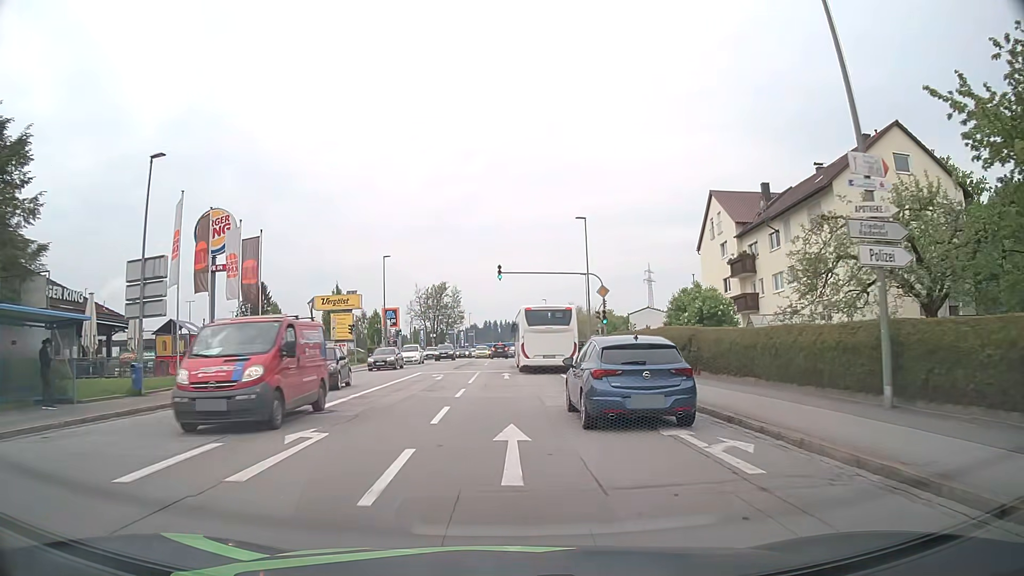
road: tertiary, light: Day
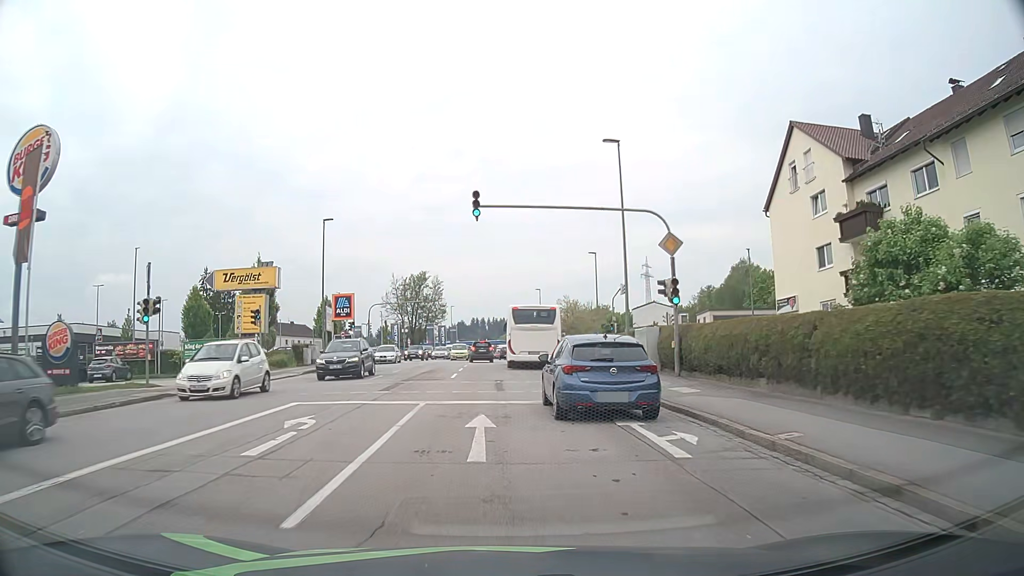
(+0.2, +18.9) m; +2°
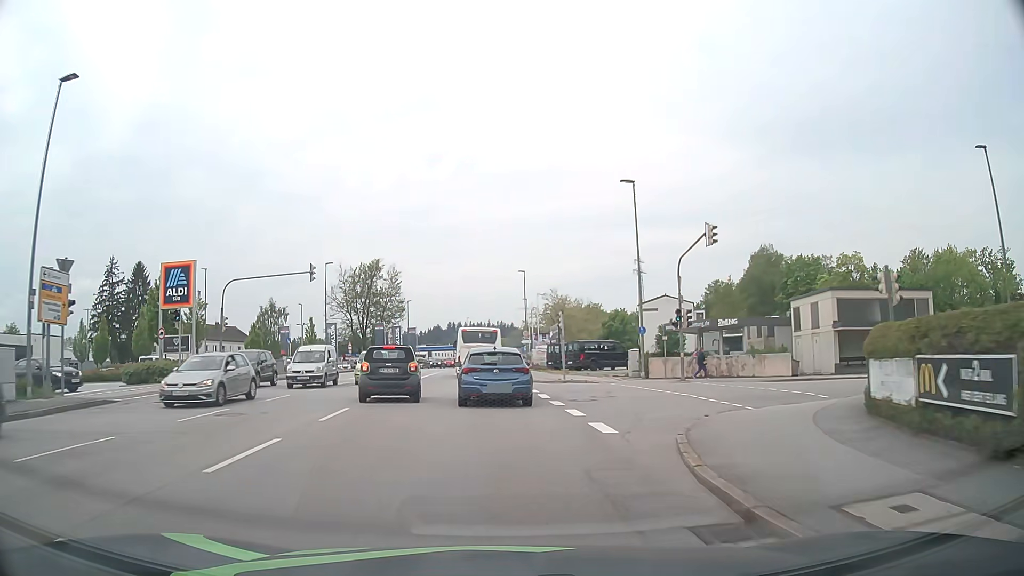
(+0.5, +30.2) m; +2°
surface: asphalt
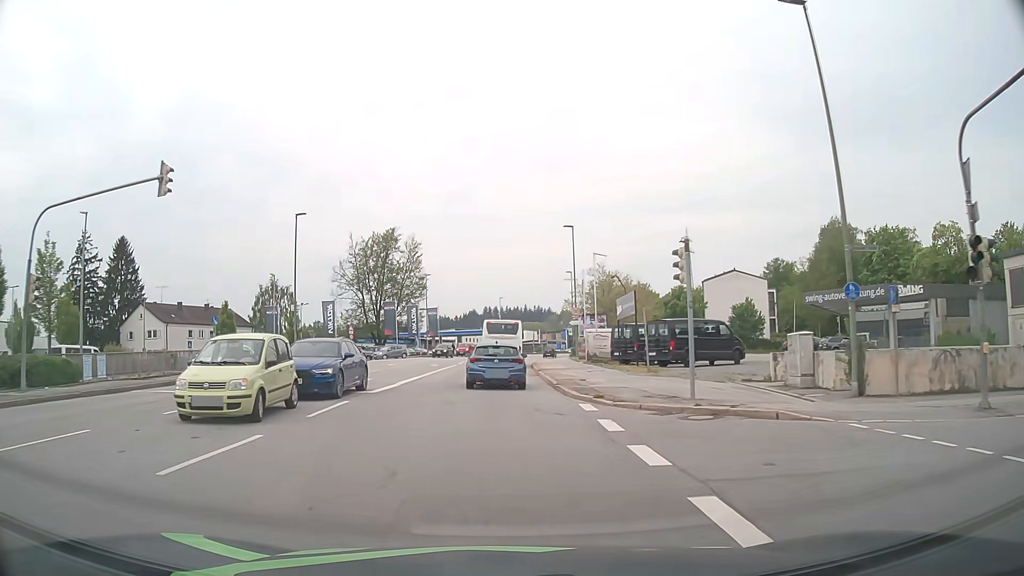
(-0.4, +19.0) m; -3°
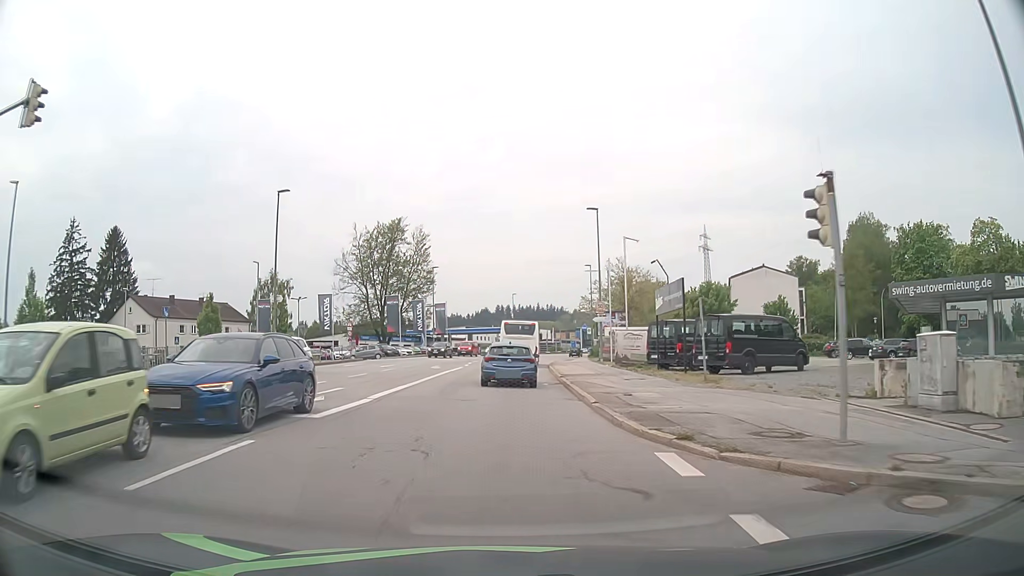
(-0.1, +6.6) m; -1°
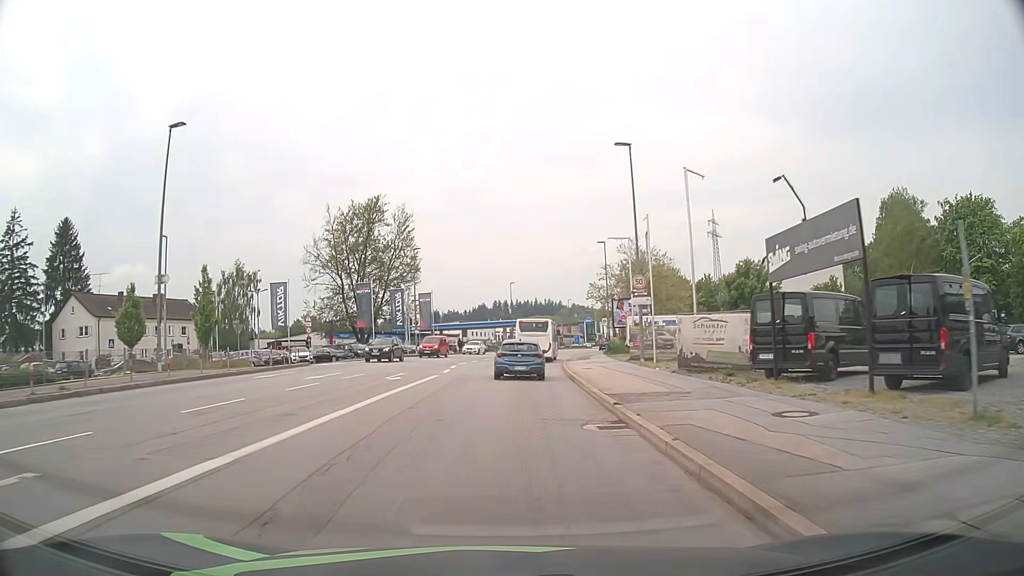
(0.0, +13.9) m; 0°
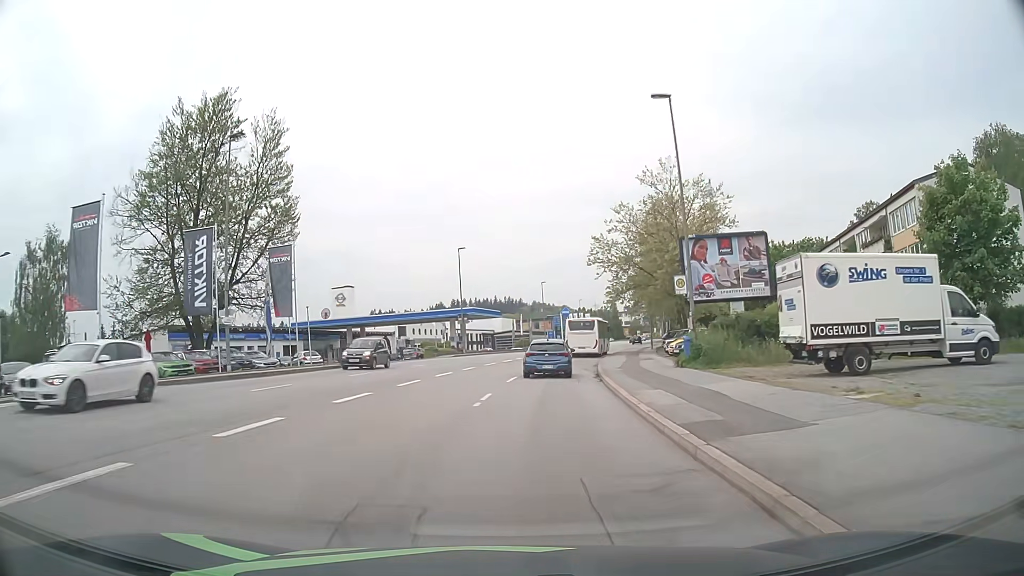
(+0.9, +38.1) m; +3°
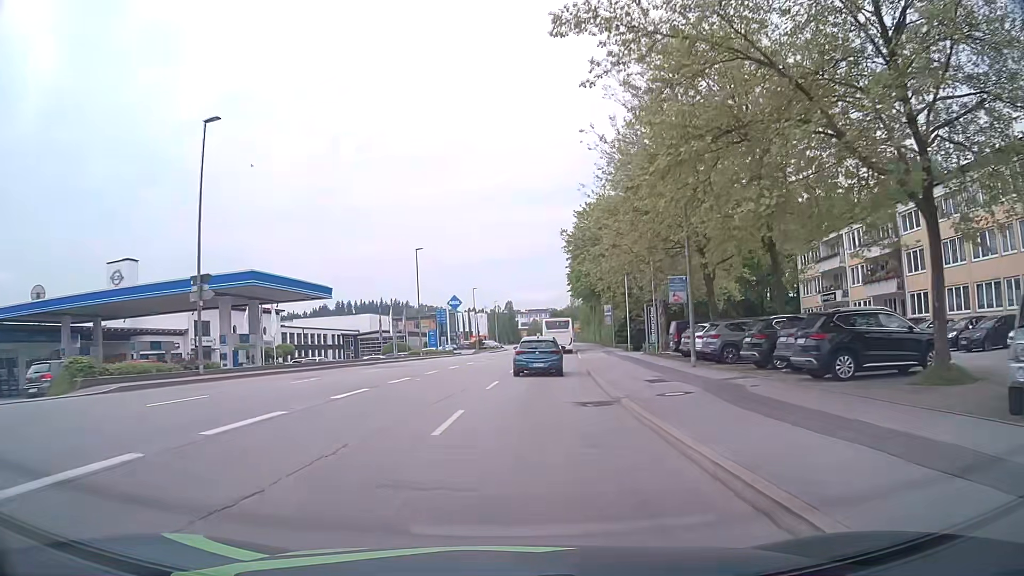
(+3.2, +40.1) m; +10°
(0, +10) (+1, +20) (+1, +30) (+2, +40) (+3, +50) (+4, +60) (+5, +70) (+6, +80) (+7, +90) (+8, +100) m
